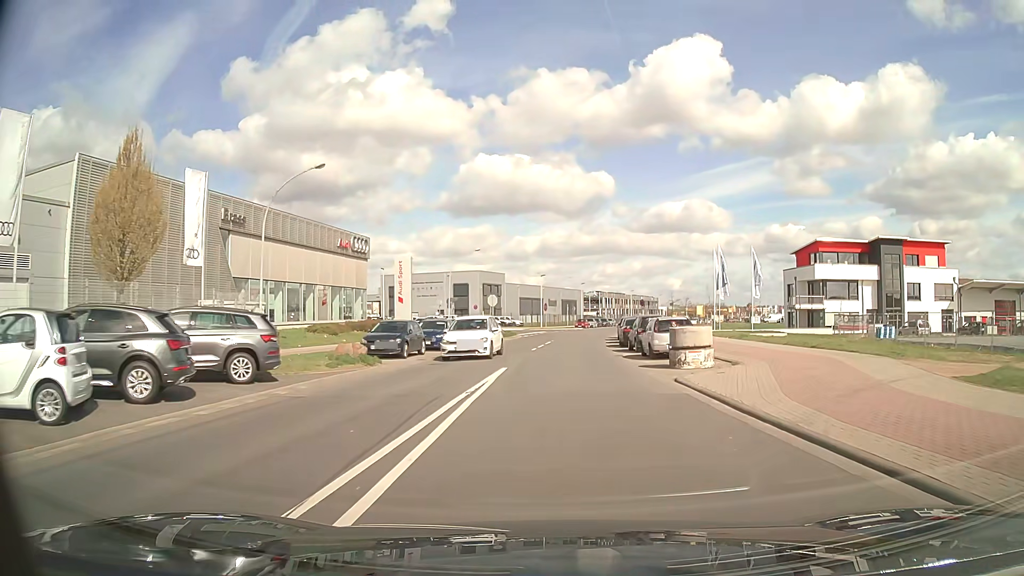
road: tertiary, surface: asphalt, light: Day
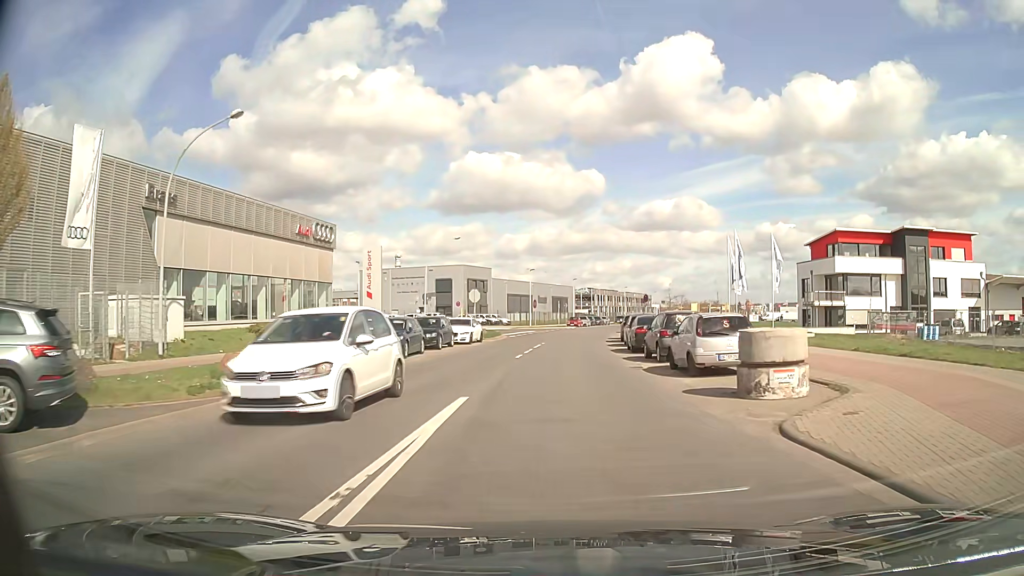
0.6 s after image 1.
(+0.1, +7.6) m; +1°
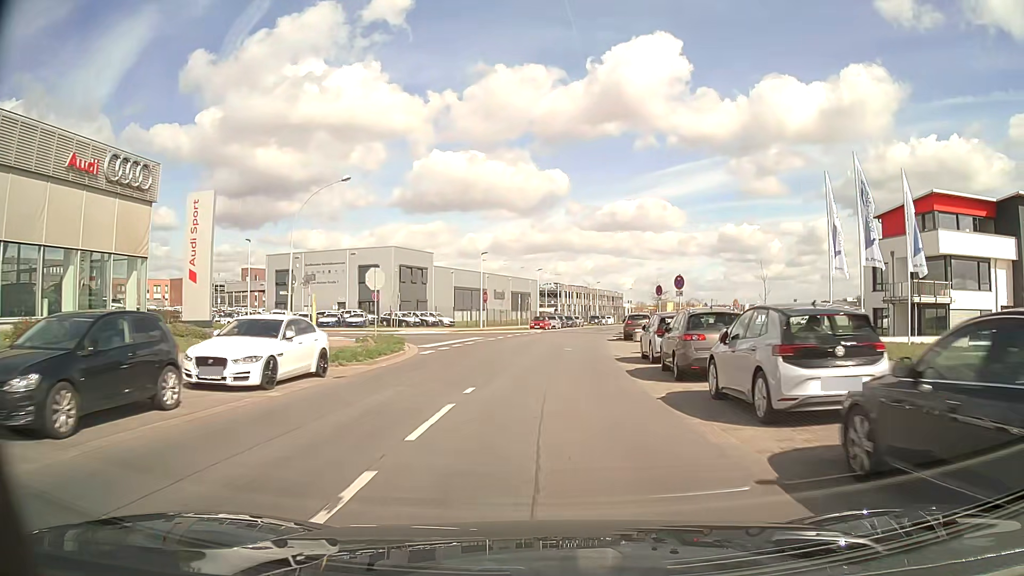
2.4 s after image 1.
(+0.6, +23.4) m; +3°
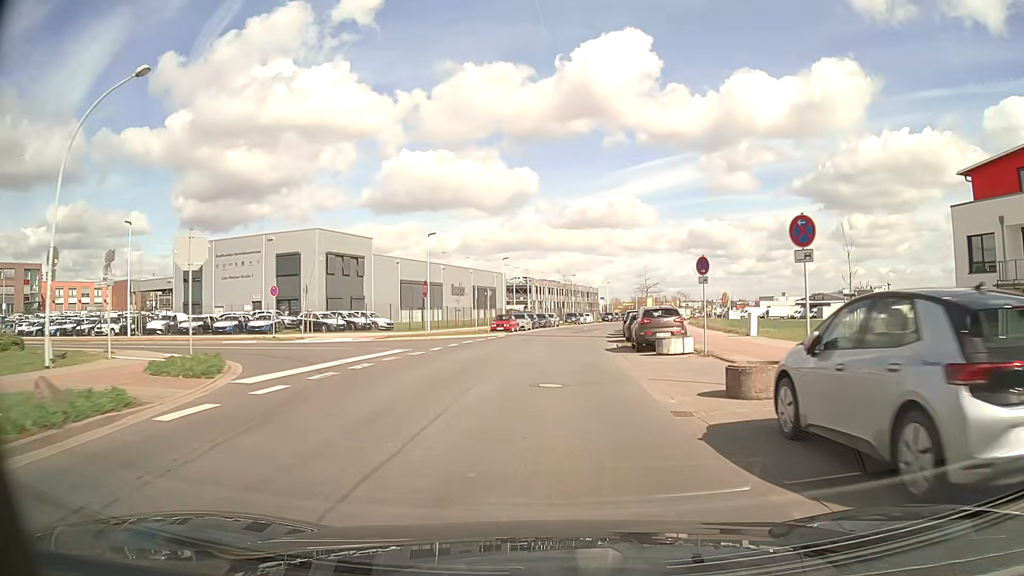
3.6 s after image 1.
(+0.4, +15.9) m; +3°
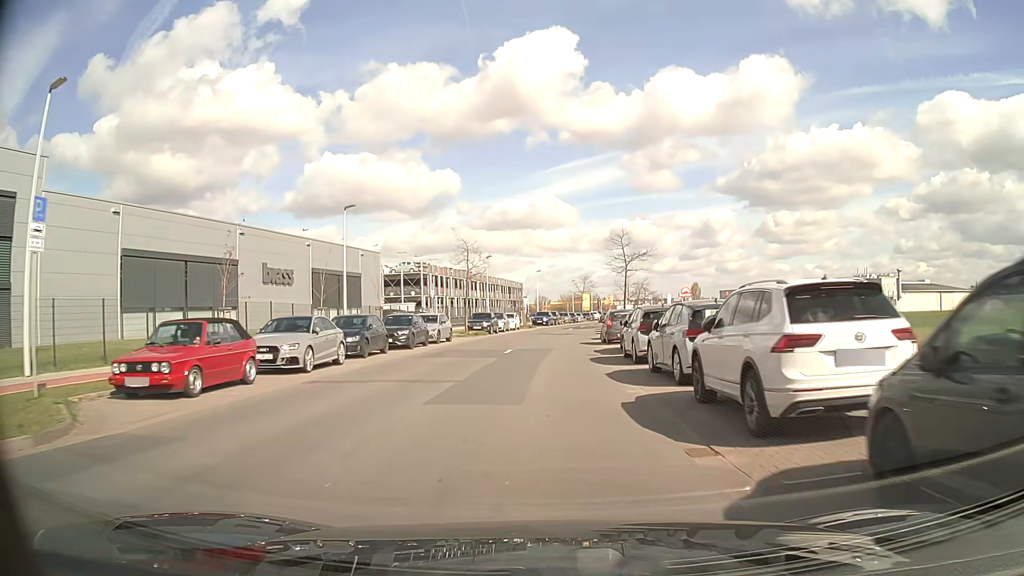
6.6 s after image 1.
(+2.2, +39.1) m; +6°
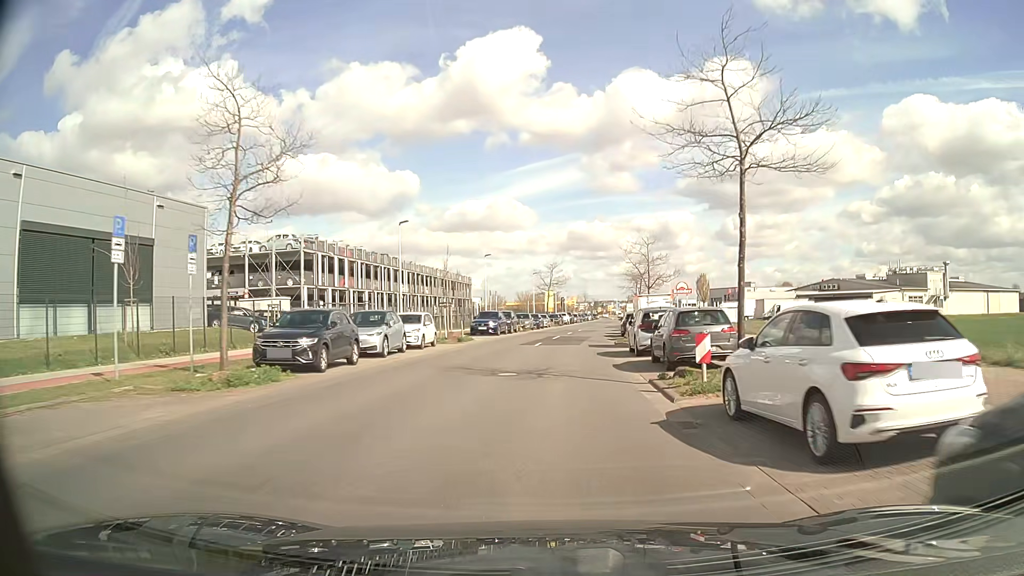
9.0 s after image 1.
(+0.7, +30.1) m; +3°
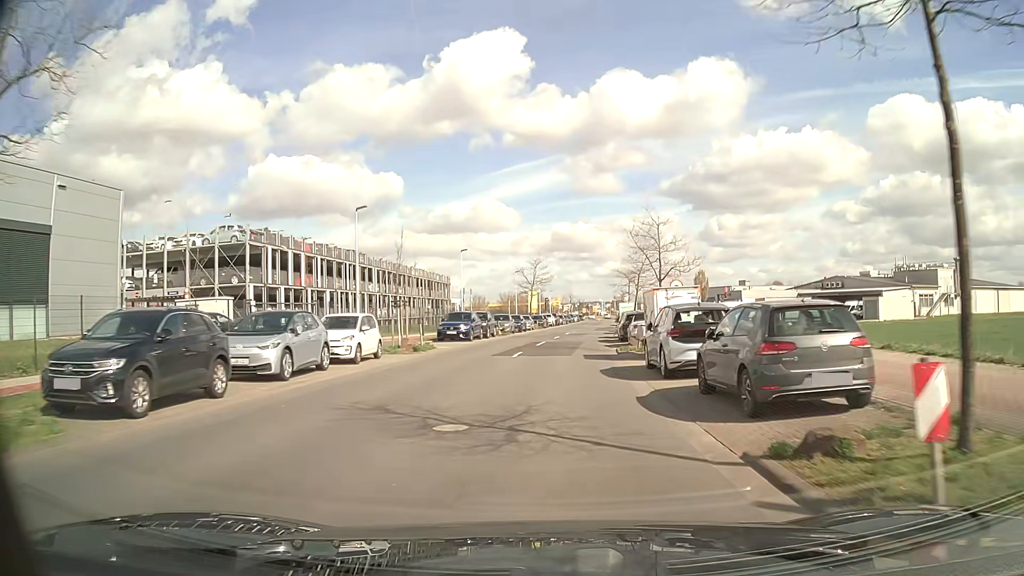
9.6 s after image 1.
(+0.1, +7.4) m; +2°
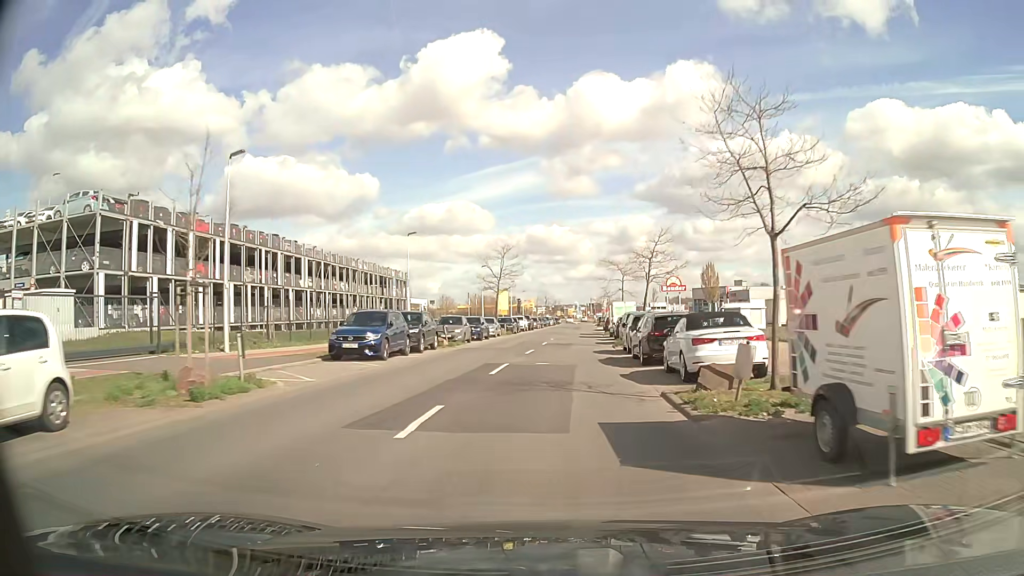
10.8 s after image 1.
(+0.2, +14.9) m; +2°
(0, +10) (+1, +20) (+1, +30) (+2, +40) (+3, +50) (+3, +60) (+4, +70) (+5, +80) (+5, +90) (+6, +100) m
